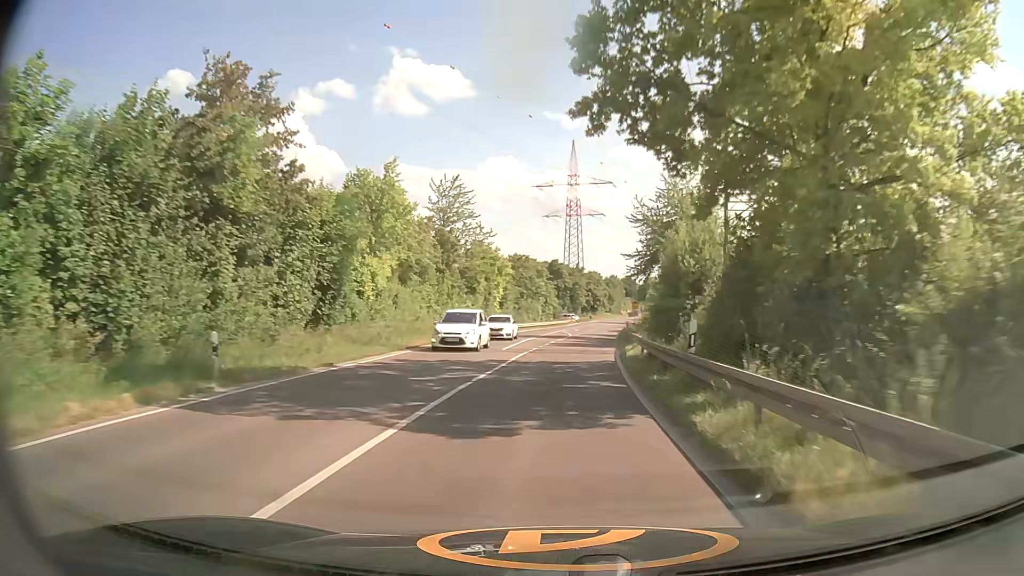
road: secondary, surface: asphalt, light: Day
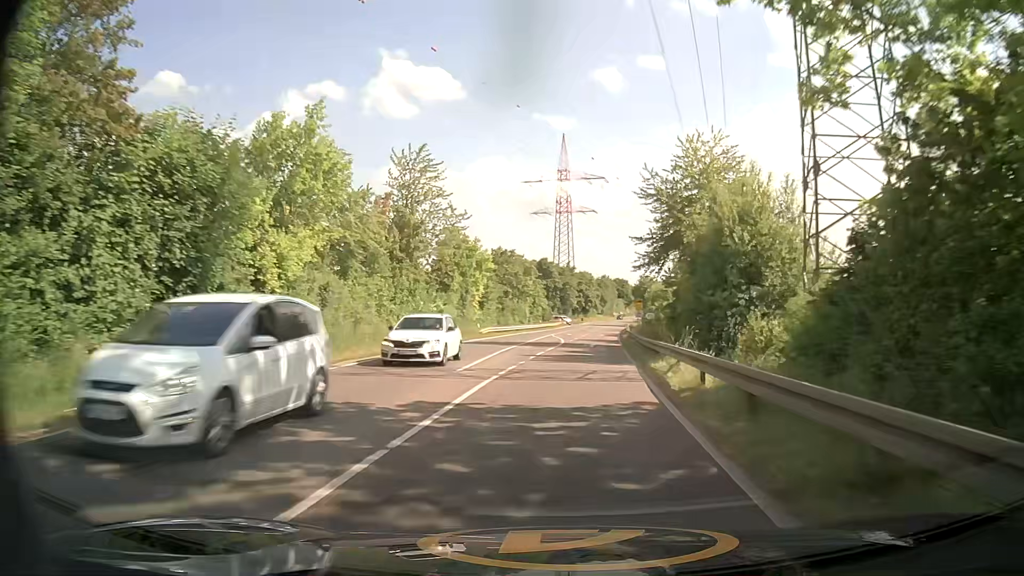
(+0.1, +10.7) m; +1°
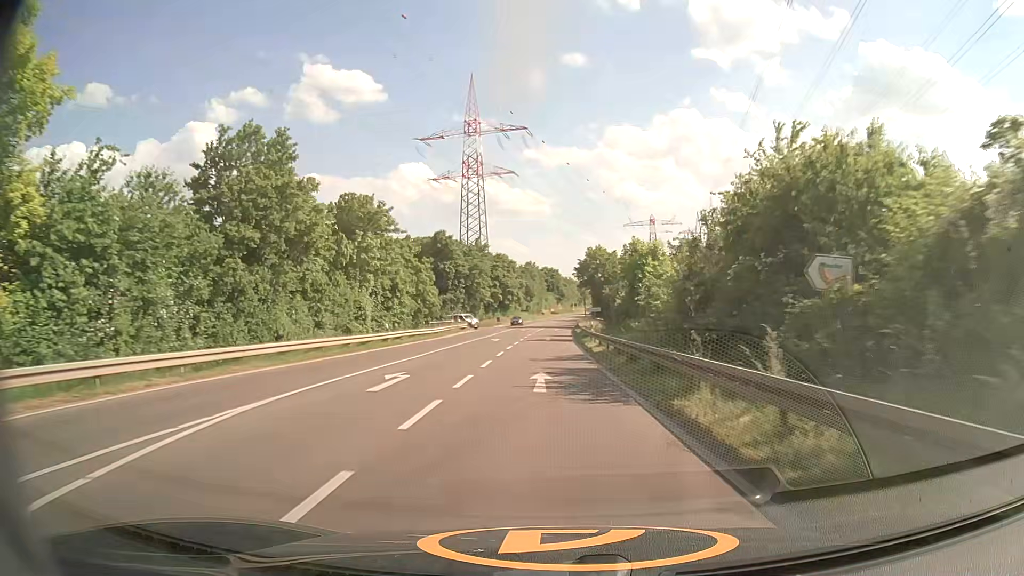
(+3.6, +54.1) m; +6°
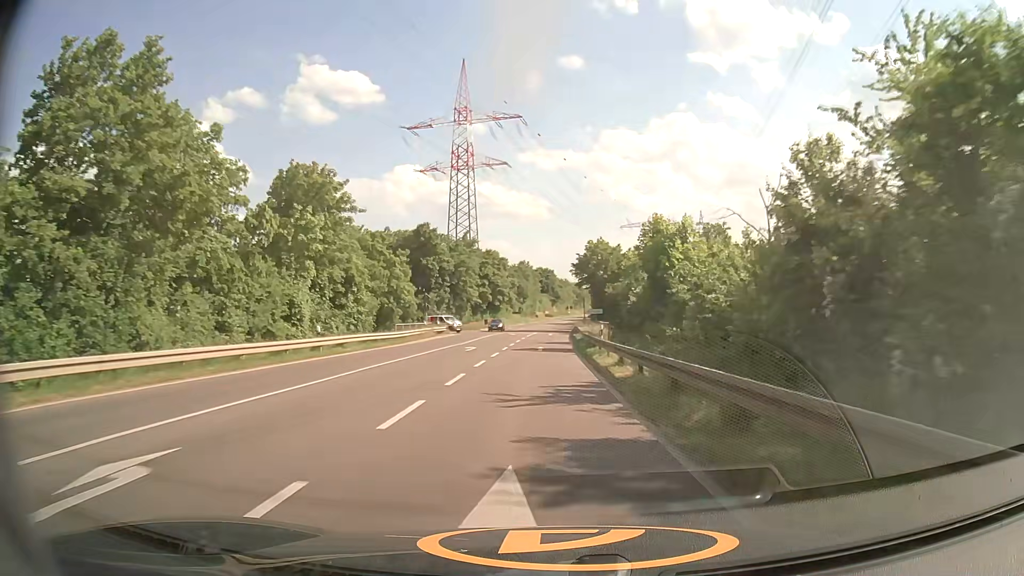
(+0.1, +11.3) m; +1°
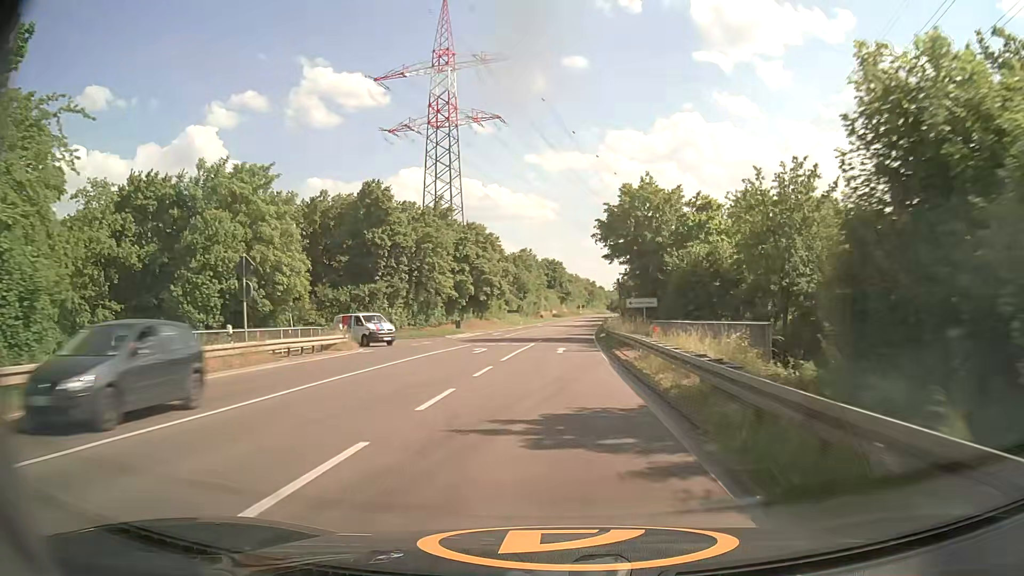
(-0.1, +34.0) m; -1°
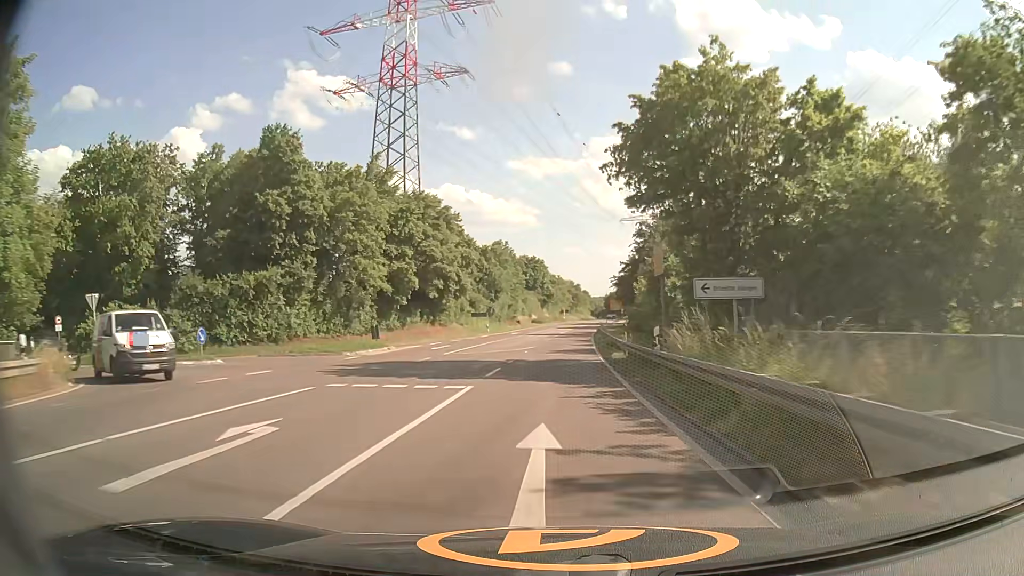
(+0.3, +22.7) m; +1°
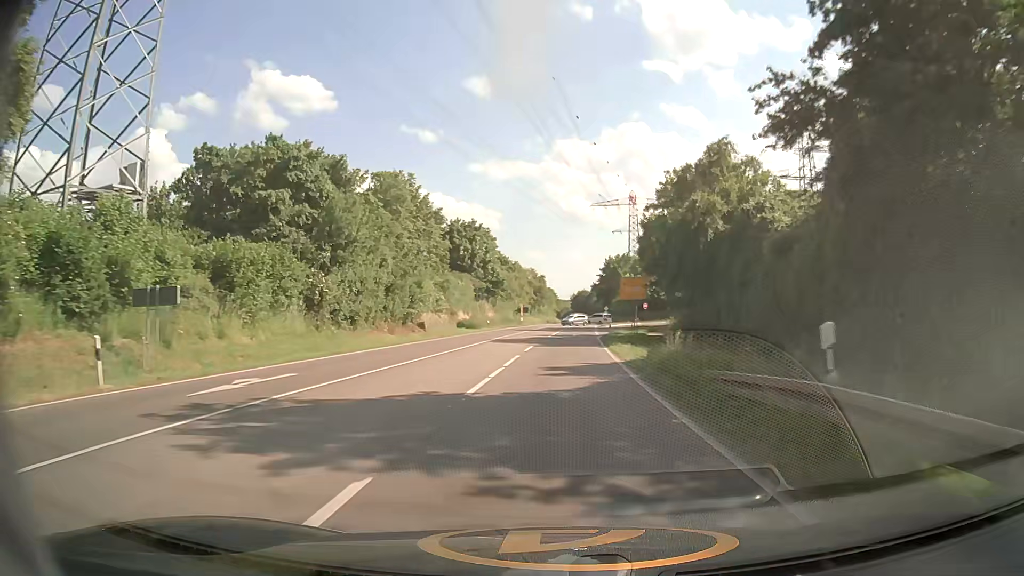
(+1.8, +57.1) m; +3°
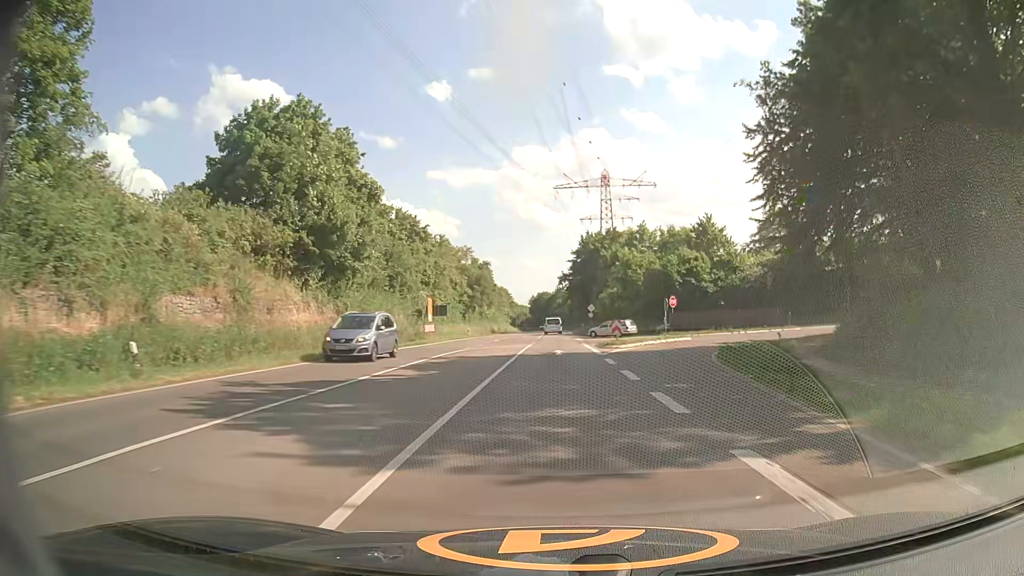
(+1.7, +56.0) m; +4°
(0, +10) (0, +20) (0, +30) (0, +40) (0, +50) (0, +60) (+1, +70) (+1, +80) (+1, +90) (+1, +100) m
